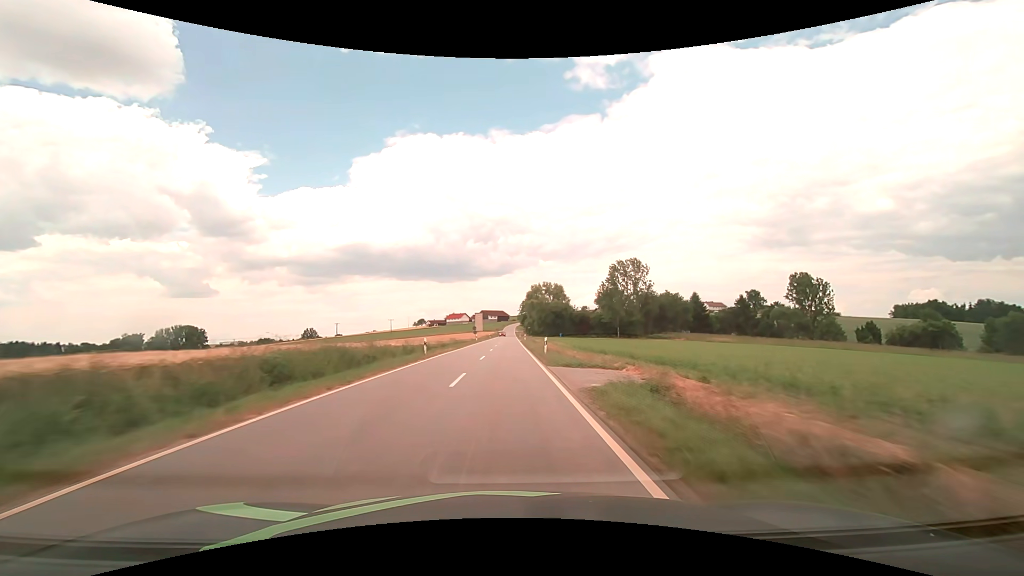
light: Day
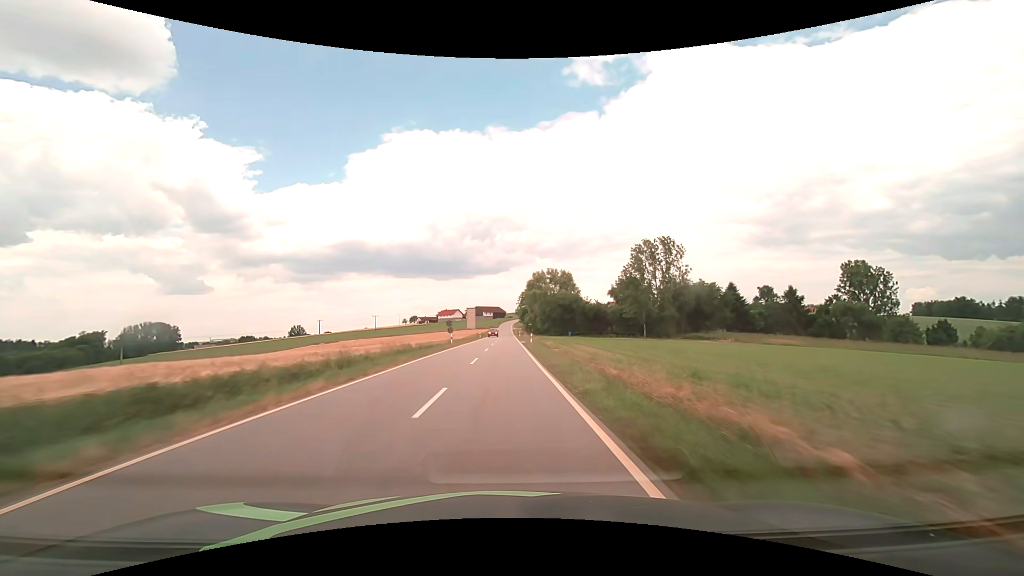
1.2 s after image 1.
(+0.1, +28.9) m; +1°
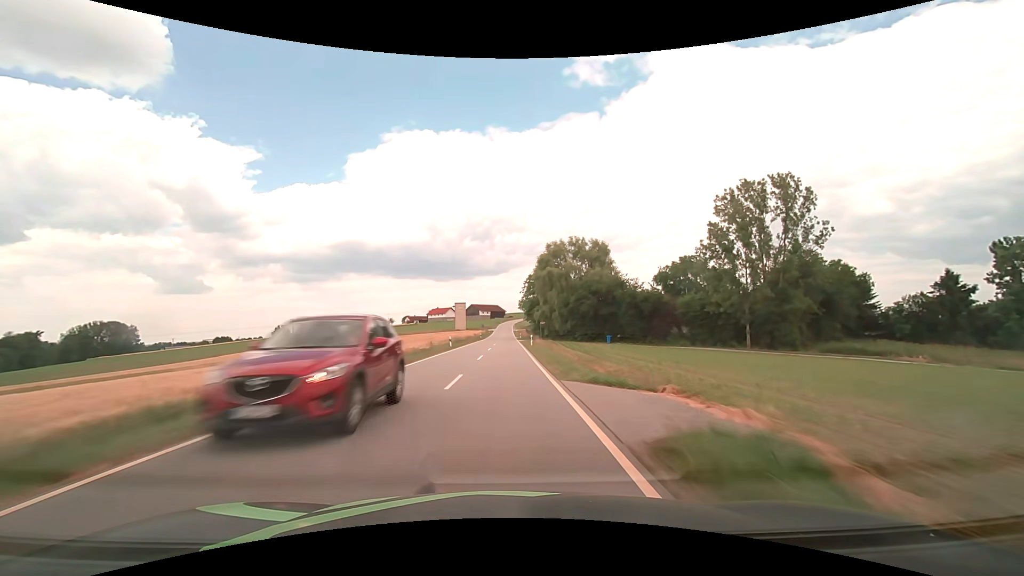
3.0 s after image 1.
(0.0, +45.0) m; 0°
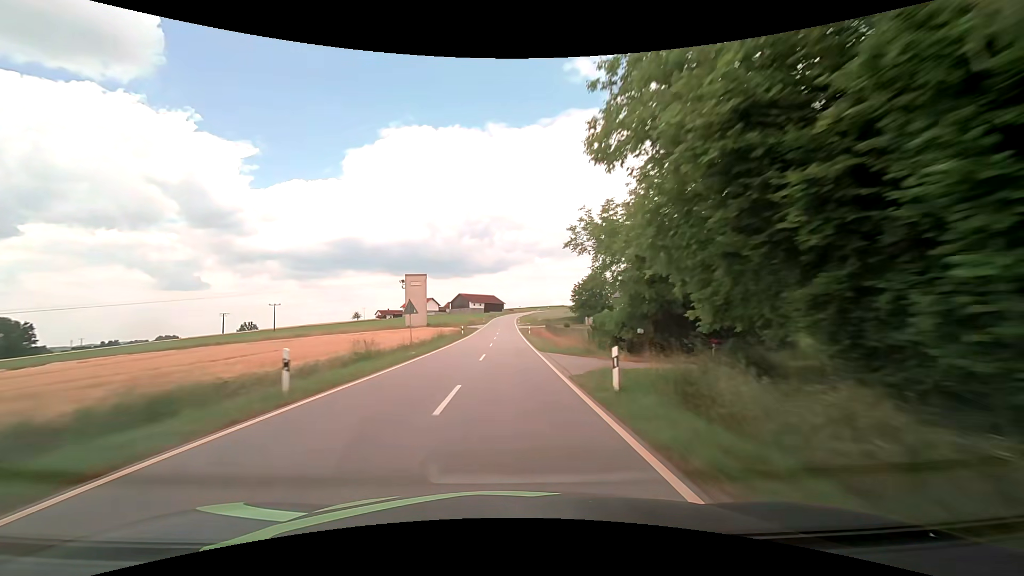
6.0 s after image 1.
(-0.1, +77.0) m; 0°
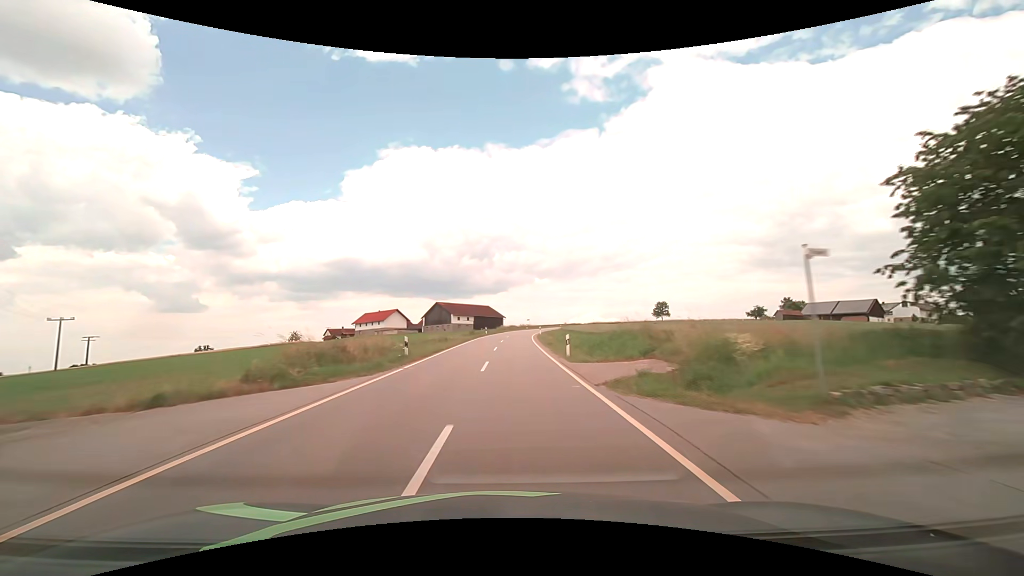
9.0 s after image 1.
(-0.2, +77.8) m; 0°
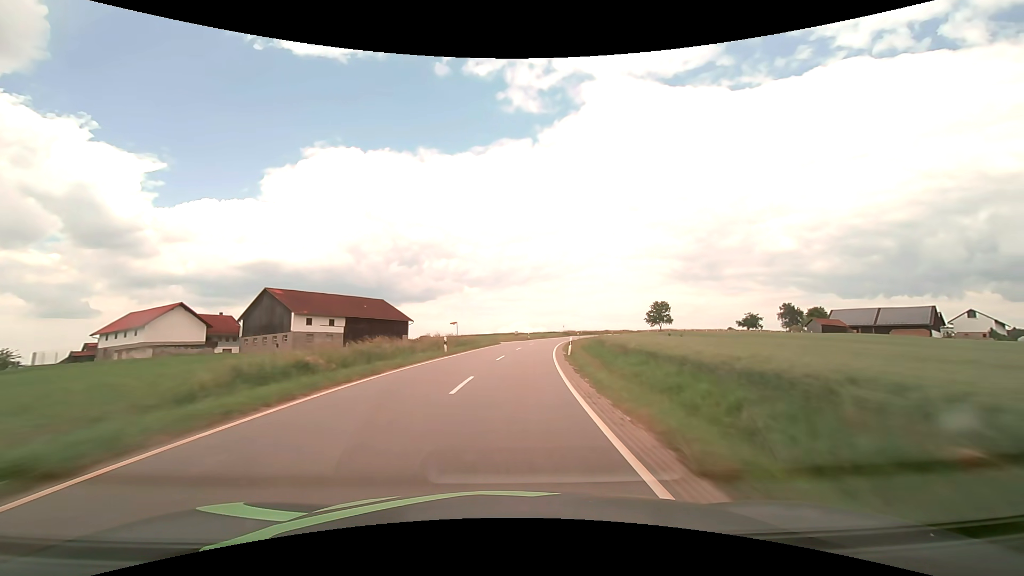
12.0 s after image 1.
(+3.5, +77.5) m; +8°
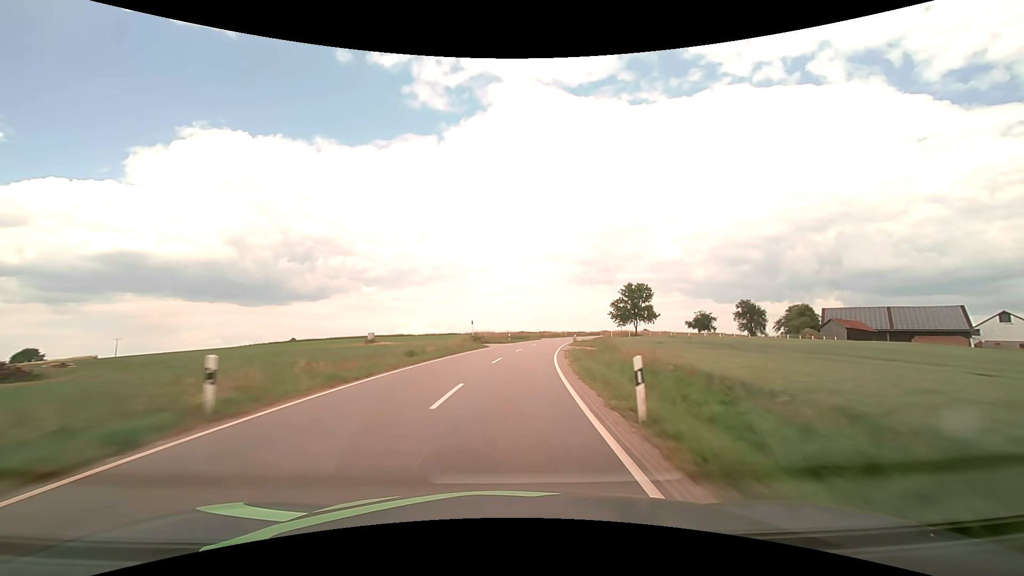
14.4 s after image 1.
(+6.2, +62.2) m; +11°
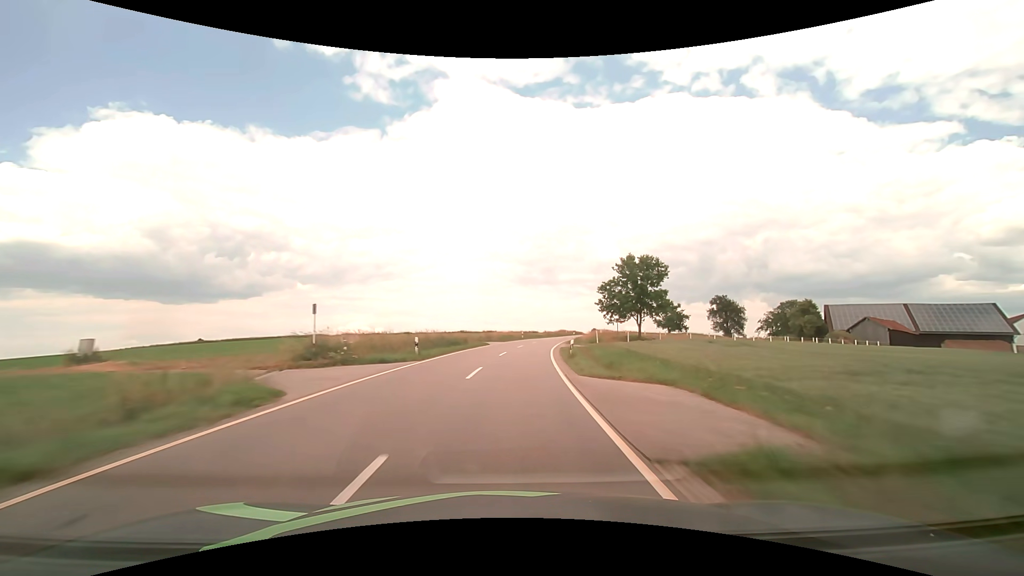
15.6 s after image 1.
(+1.8, +31.4) m; +7°
(0, +10) (+1, +20) (+1, +30) (+2, +40) (+4, +50) (+6, +60) (+8, +69) (+10, +79) (+12, +89) (+15, +99) m
